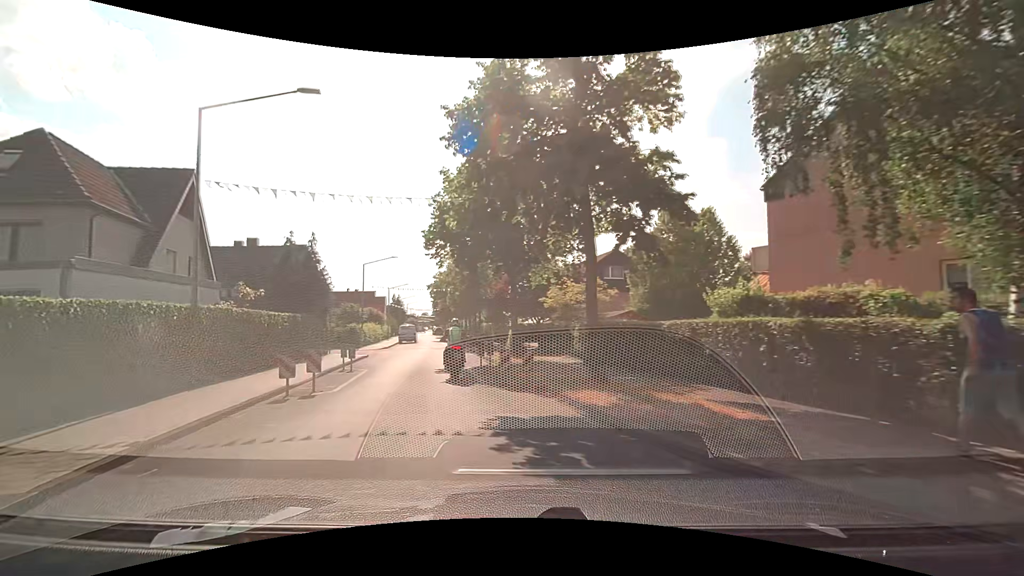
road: residential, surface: asphalt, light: Day
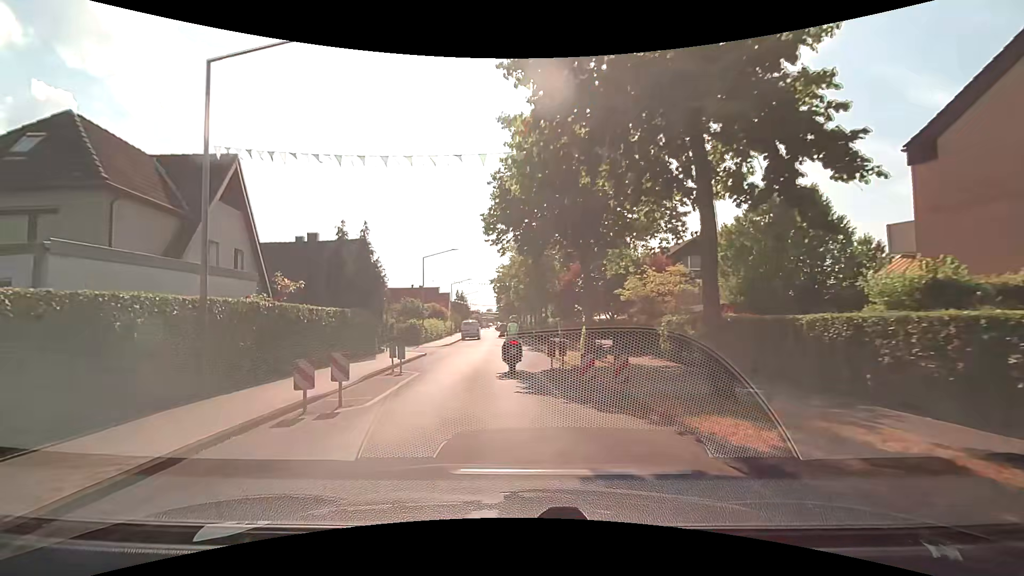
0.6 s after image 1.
(-0.2, +3.1) m; -8°
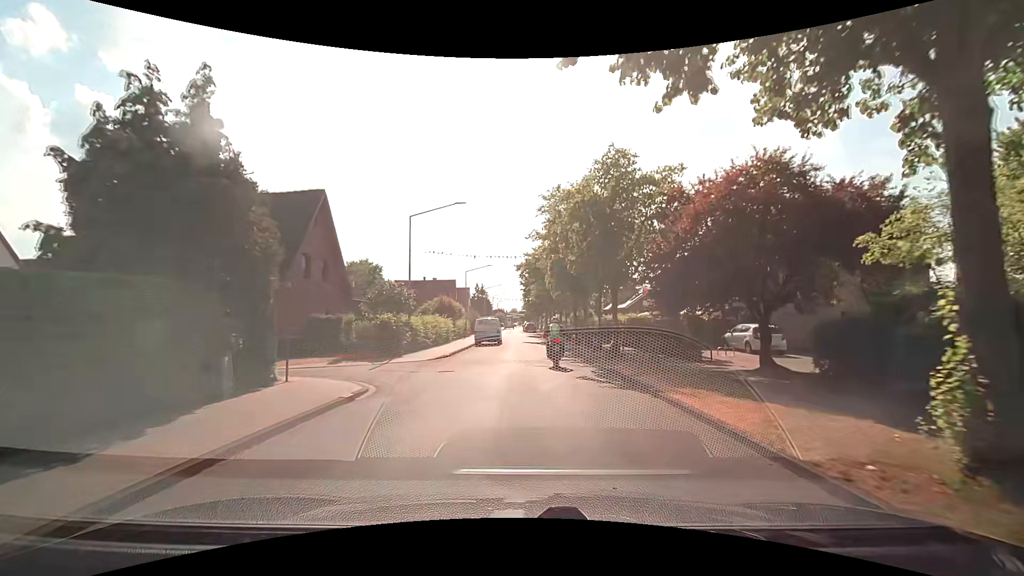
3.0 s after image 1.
(-0.8, +15.8) m; -2°
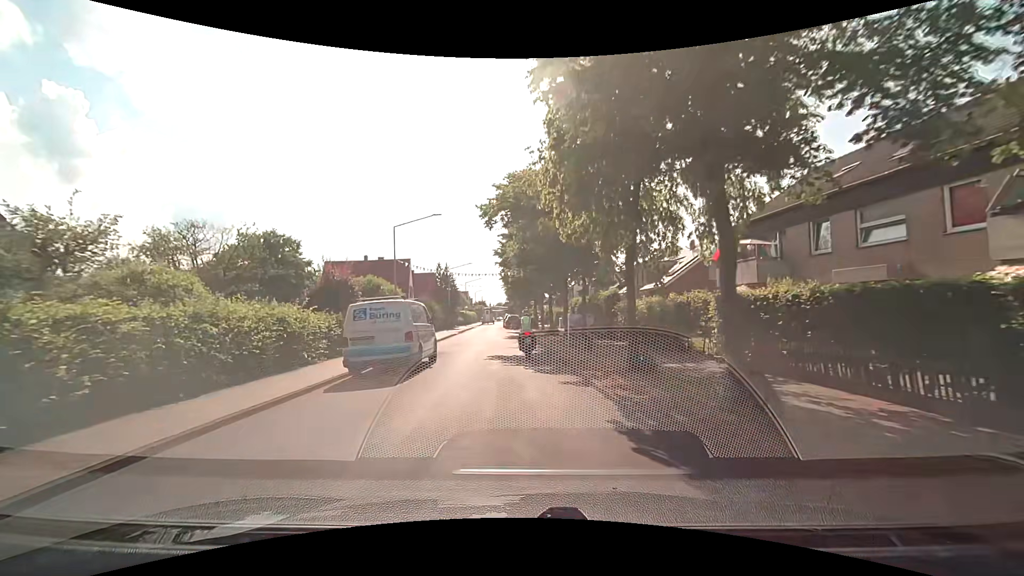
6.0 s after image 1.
(+0.5, +23.2) m; +1°
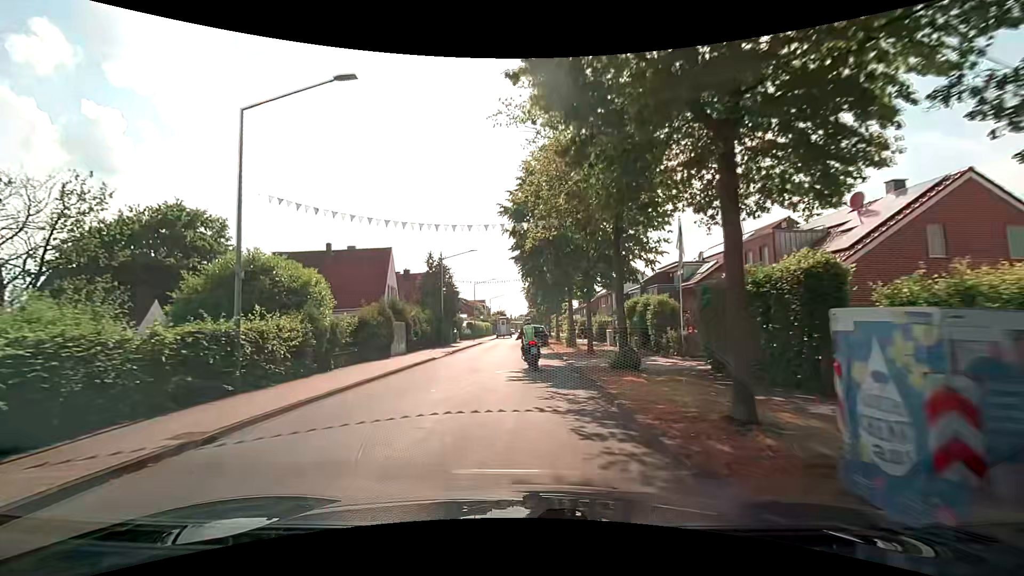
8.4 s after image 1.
(-0.2, +18.6) m; -2°
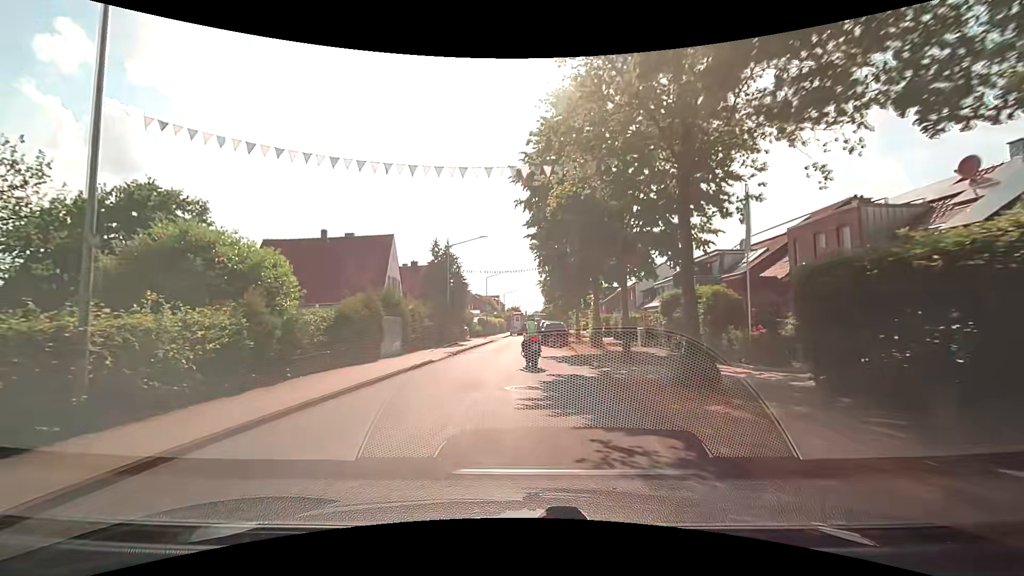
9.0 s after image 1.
(-0.1, +4.7) m; -2°
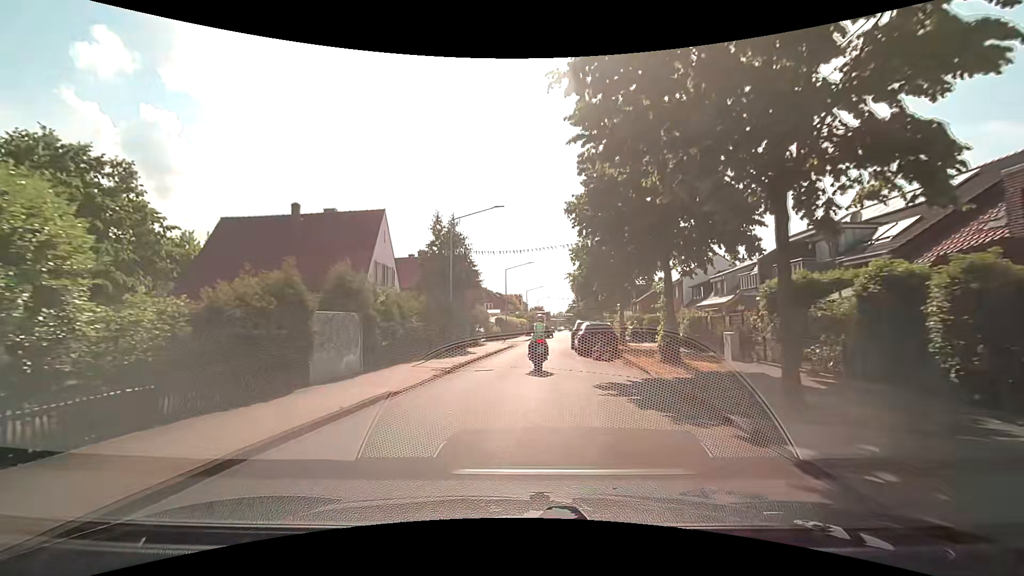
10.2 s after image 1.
(-0.2, +9.4) m; -1°
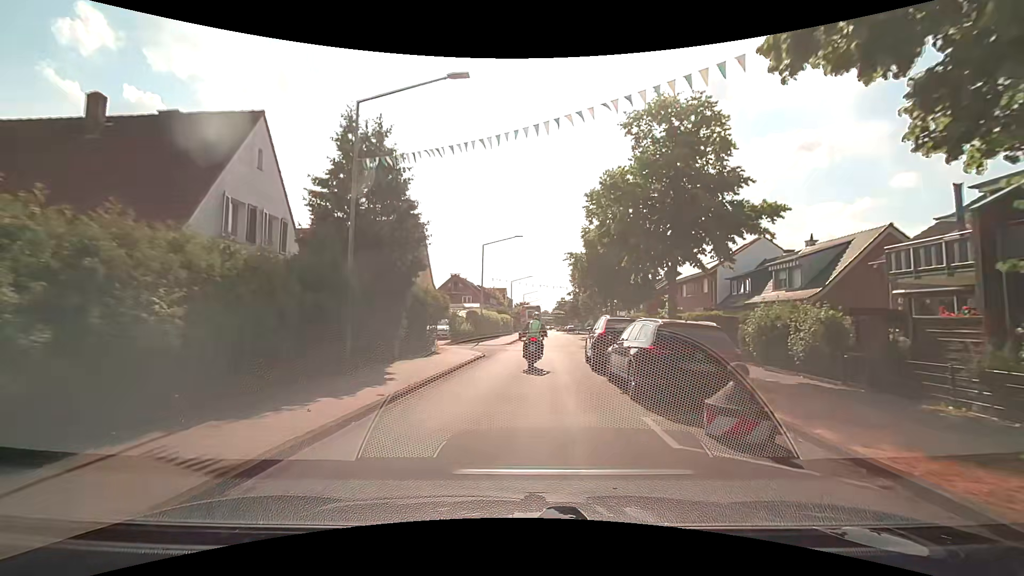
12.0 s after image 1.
(-0.1, +13.7) m; +1°
(0, +10) (0, +20) (+2, +30) (+3, +40) (+5, +50) (+5, +60) (+5, +70) (+5, +80) (+6, +90) (+6, +100) m
